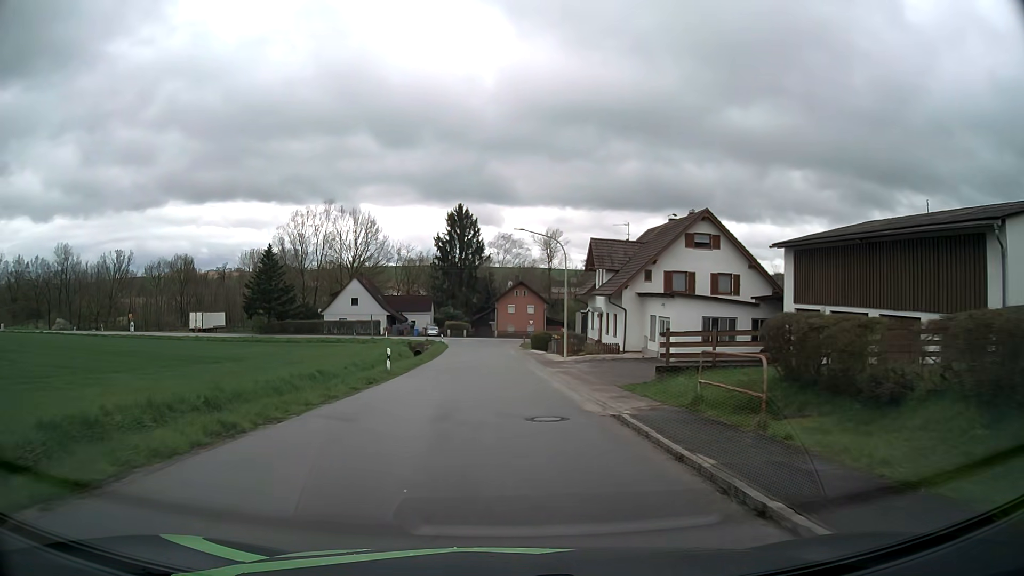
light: Day
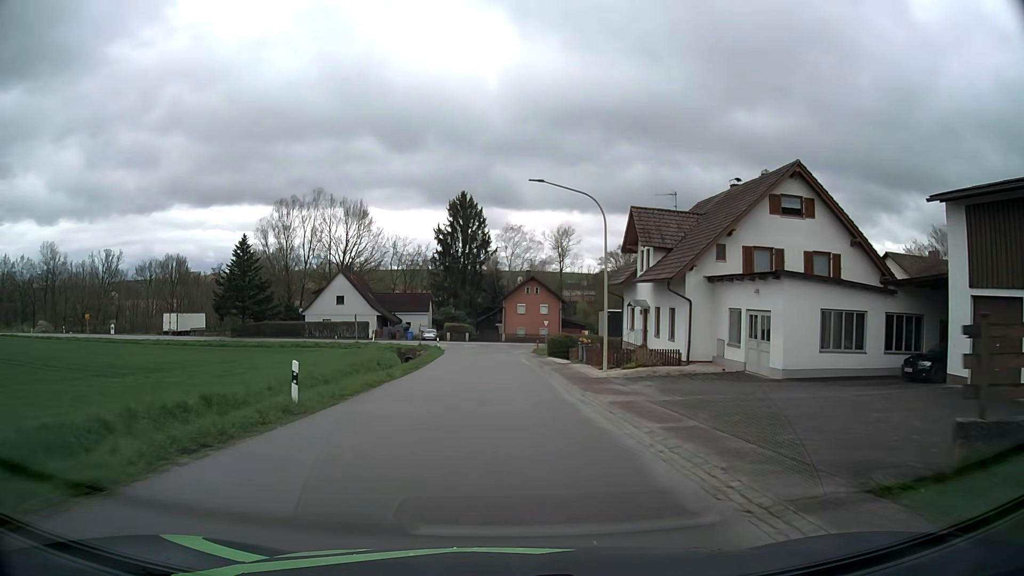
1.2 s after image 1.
(-0.1, +12.8) m; -1°
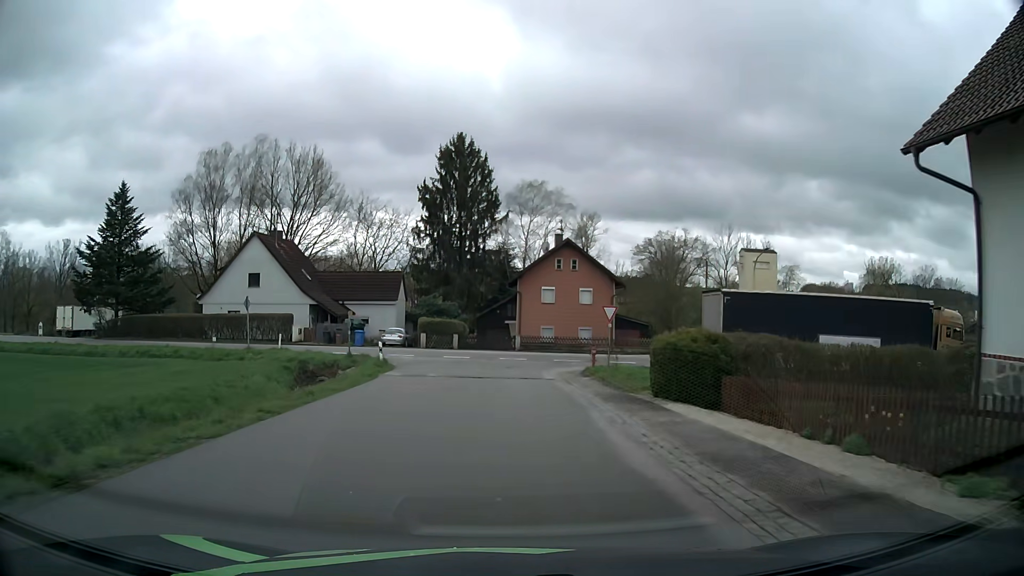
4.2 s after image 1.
(+0.2, +31.6) m; 0°
